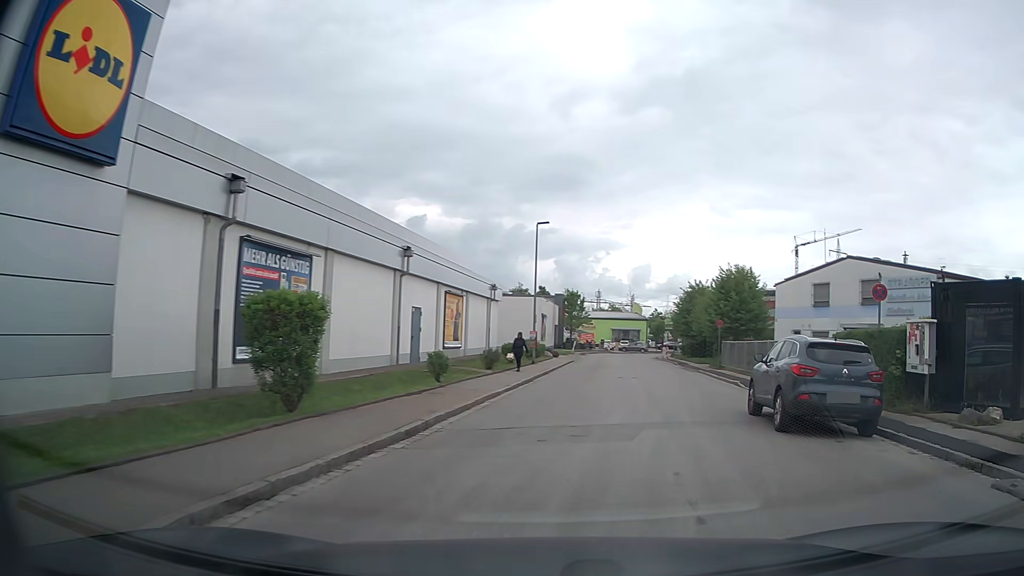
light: Day
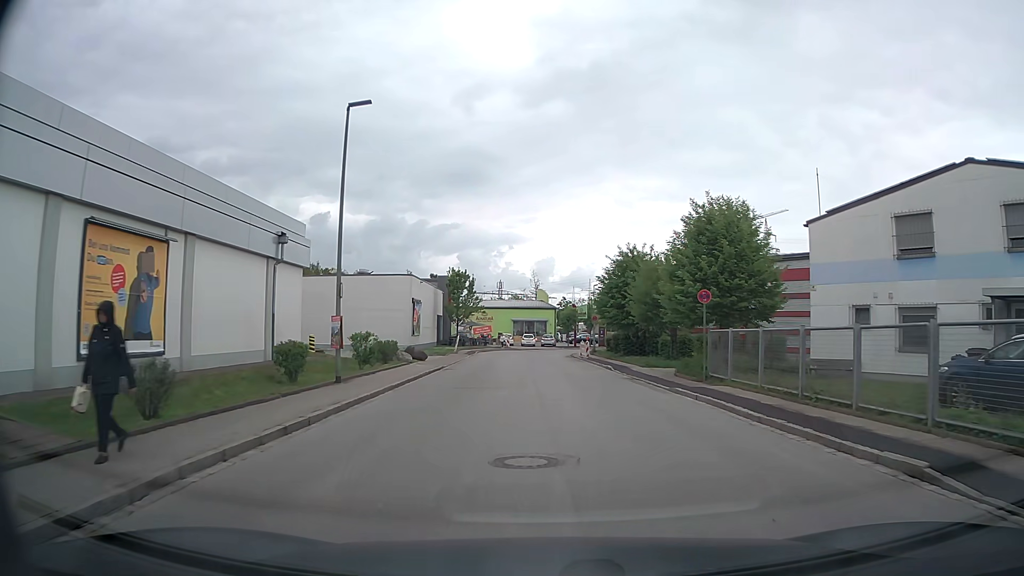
(+2.7, +19.4) m; +9°
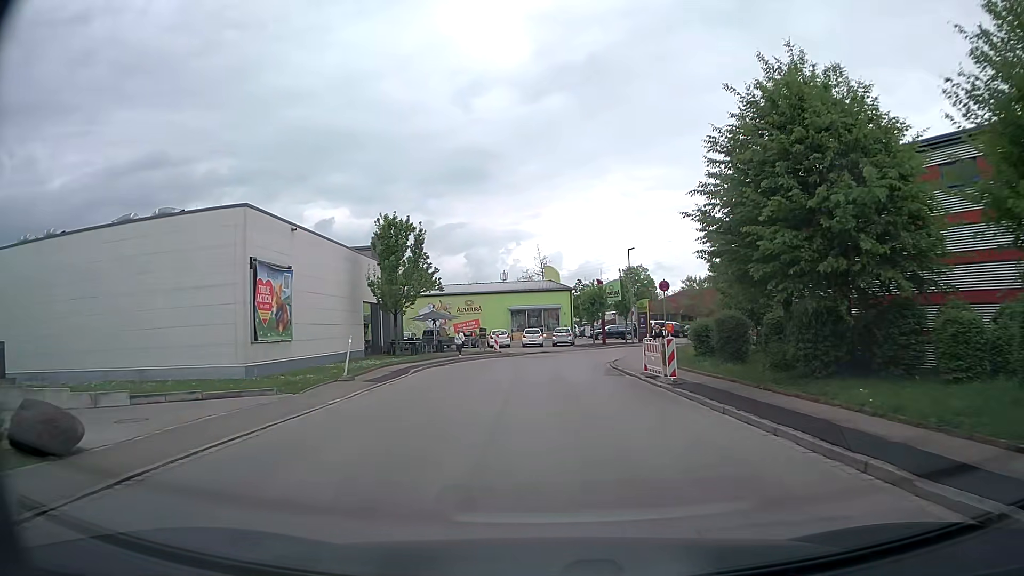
(0.0, +28.8) m; -1°
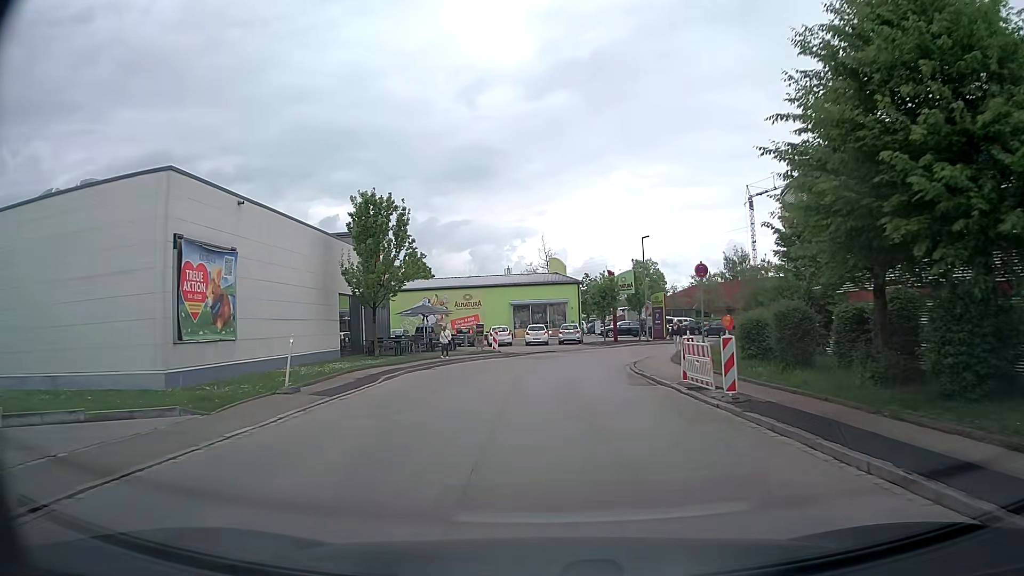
(0.0, +5.2) m; 0°
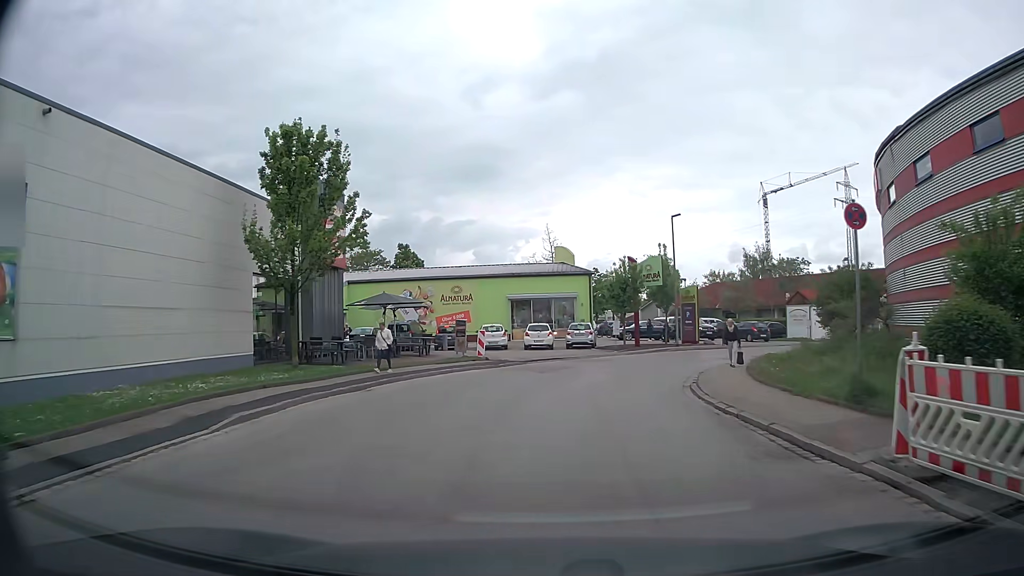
(-0.1, +10.0) m; -1°
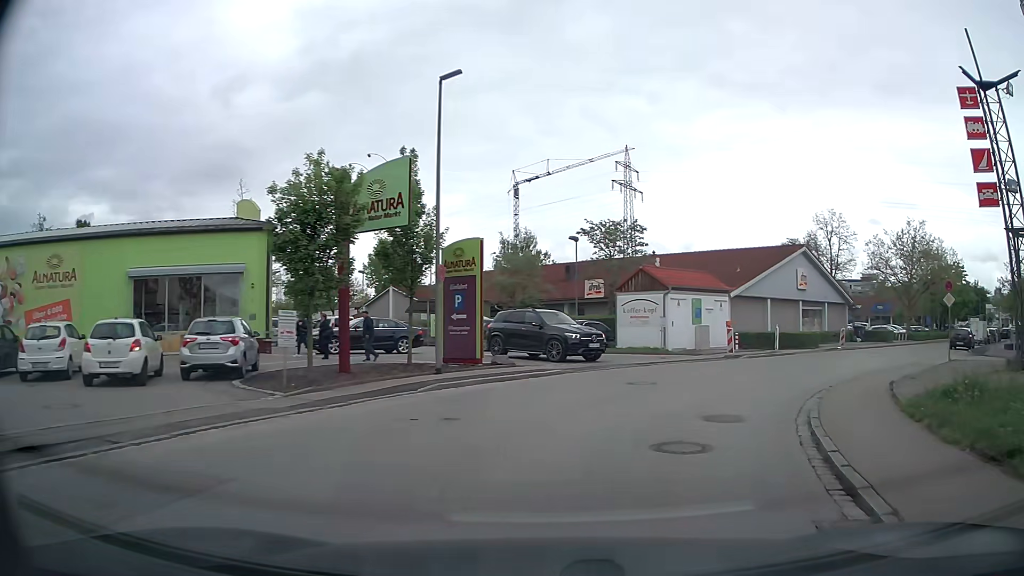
(+3.1, +22.7) m; +23°
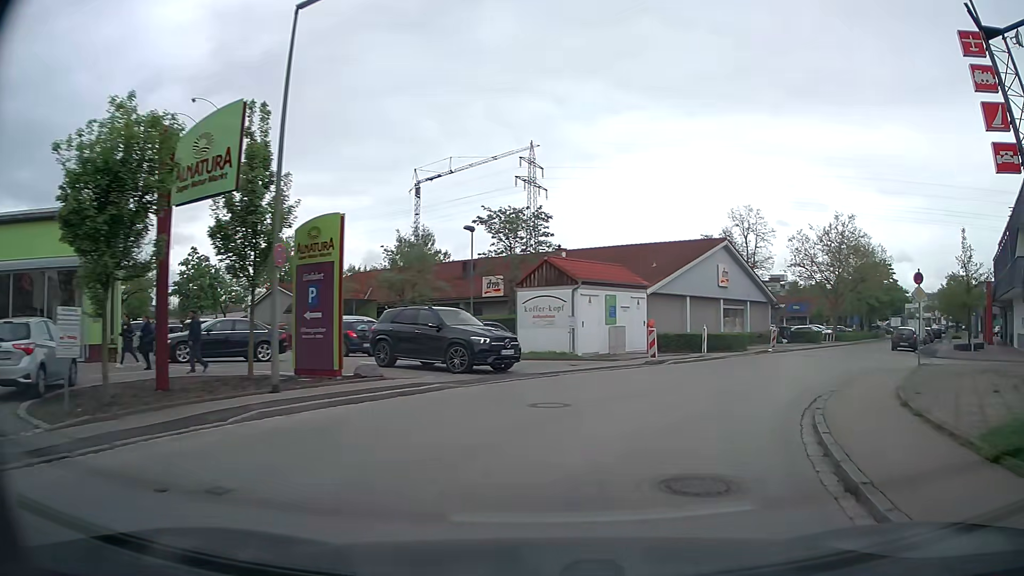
(+0.3, +4.5) m; +8°
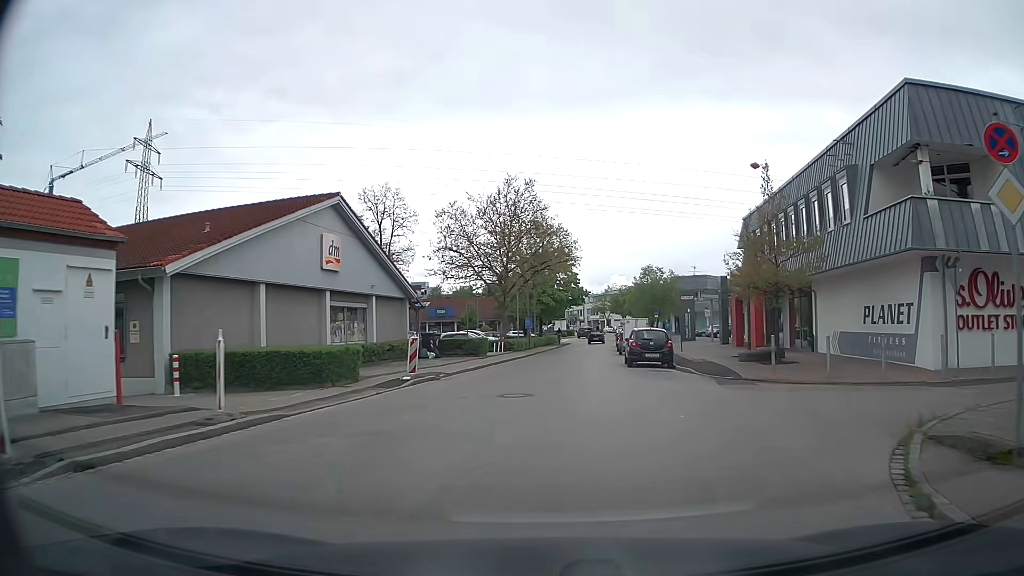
(+5.3, +17.4) m; +31°
